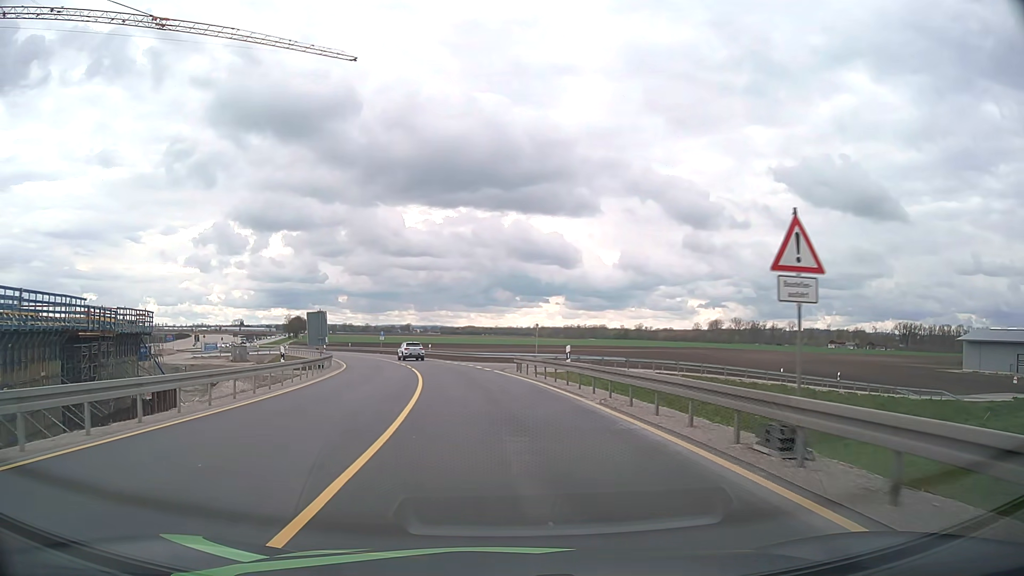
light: Day
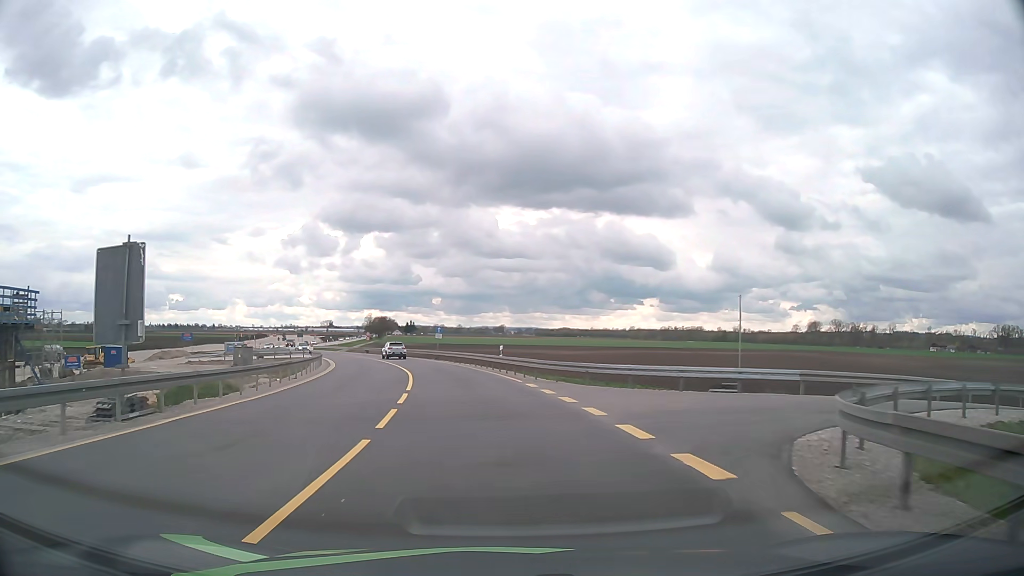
(-1.9, +29.5) m; -8°
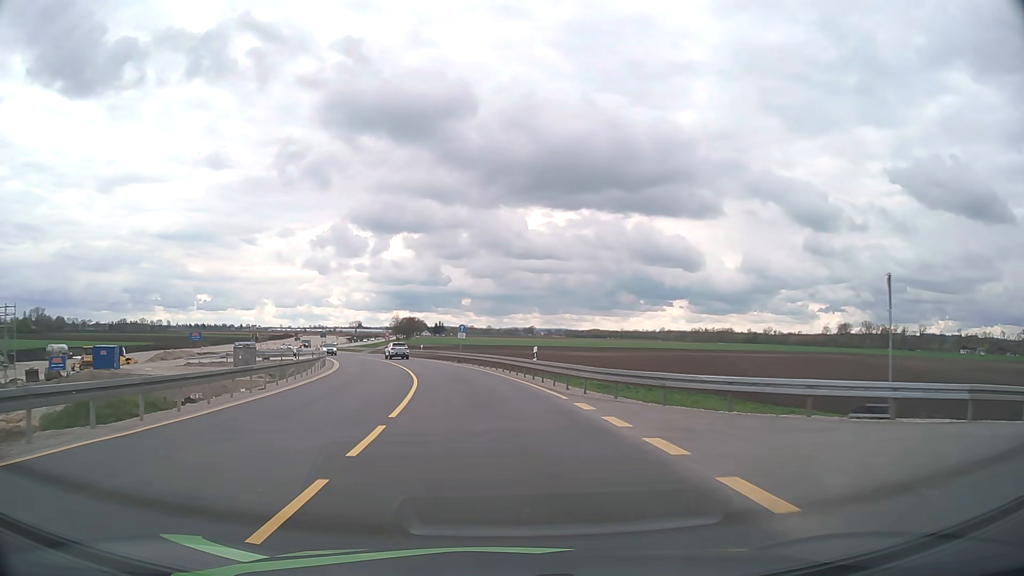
(-0.2, +7.5) m; -3°
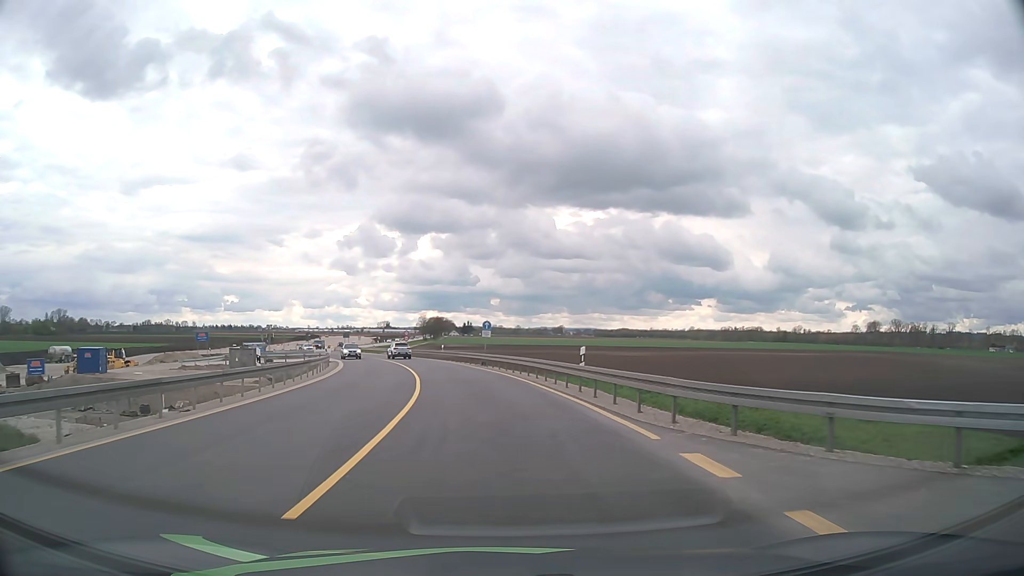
(-0.1, +7.5) m; -2°
